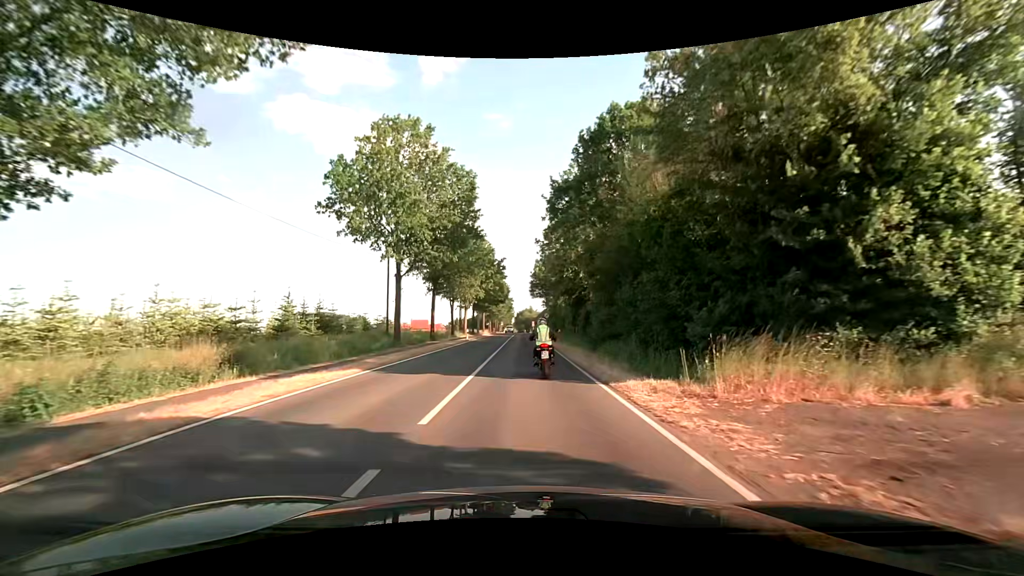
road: secondary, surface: asphalt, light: Day
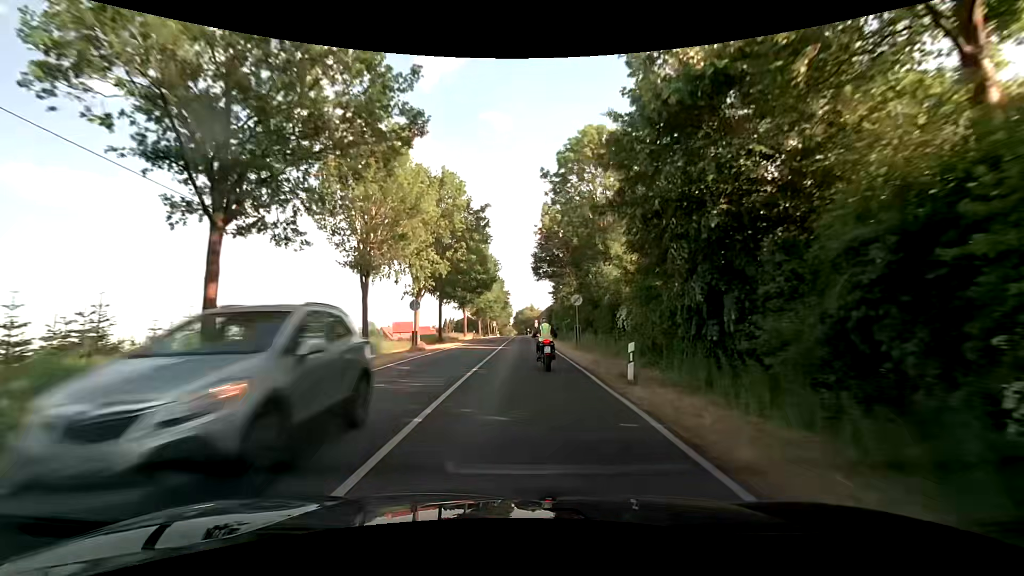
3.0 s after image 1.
(0.0, +37.4) m; 0°
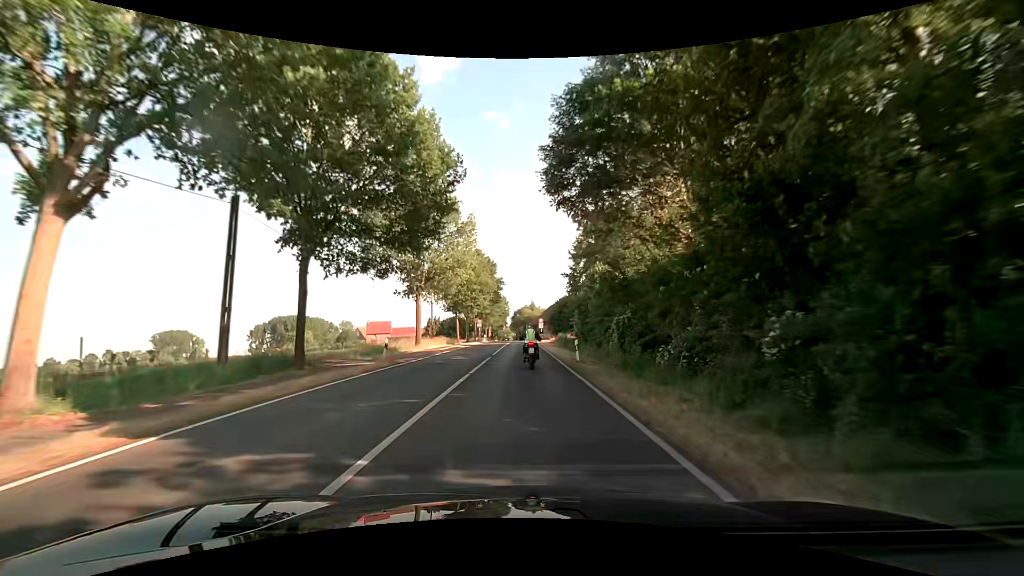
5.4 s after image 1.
(+0.1, +35.7) m; 0°
(0, +10) (0, +20) (0, +30) (0, +40) (0, +50) (0, +60) (0, +70) (0, +80) (0, +90) (-1, +100) m
